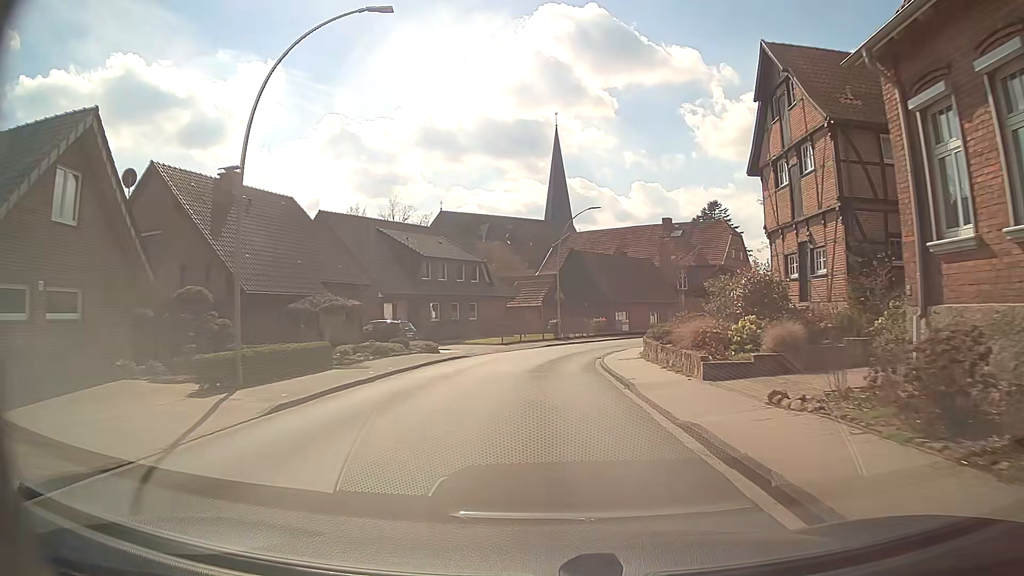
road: secondary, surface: asphalt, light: Day
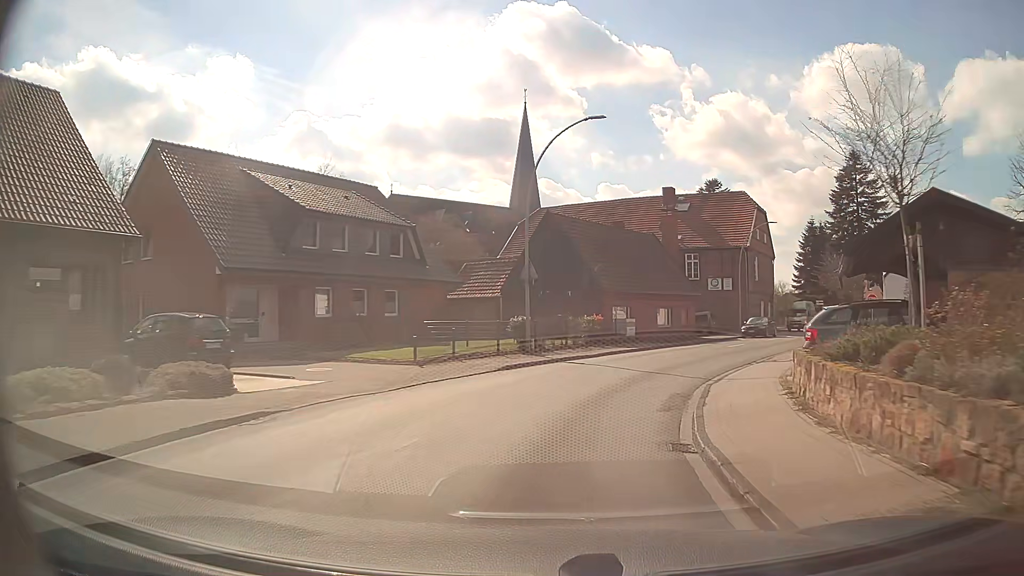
(+0.1, +19.4) m; +3°
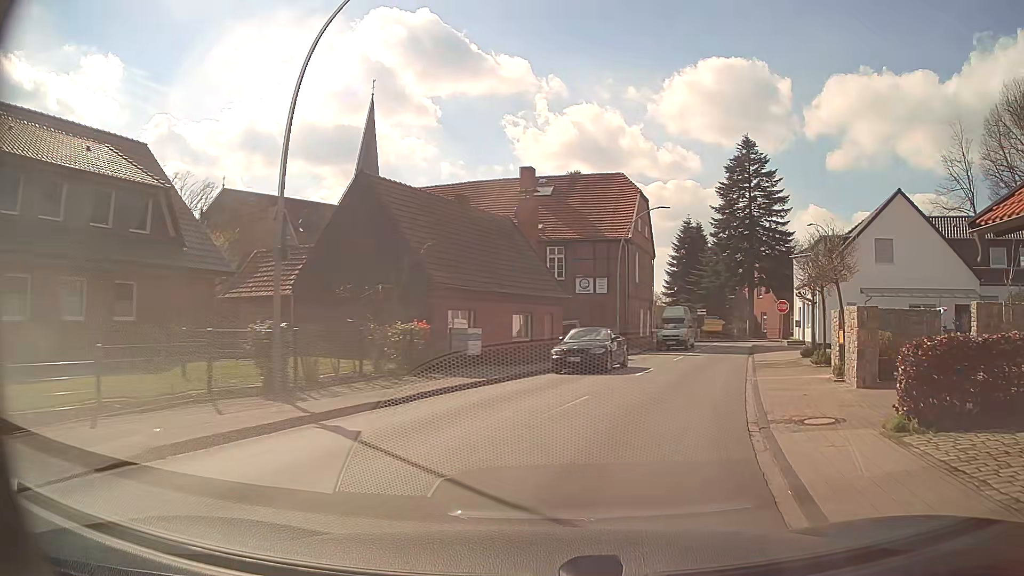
(+1.1, +12.0) m; +12°
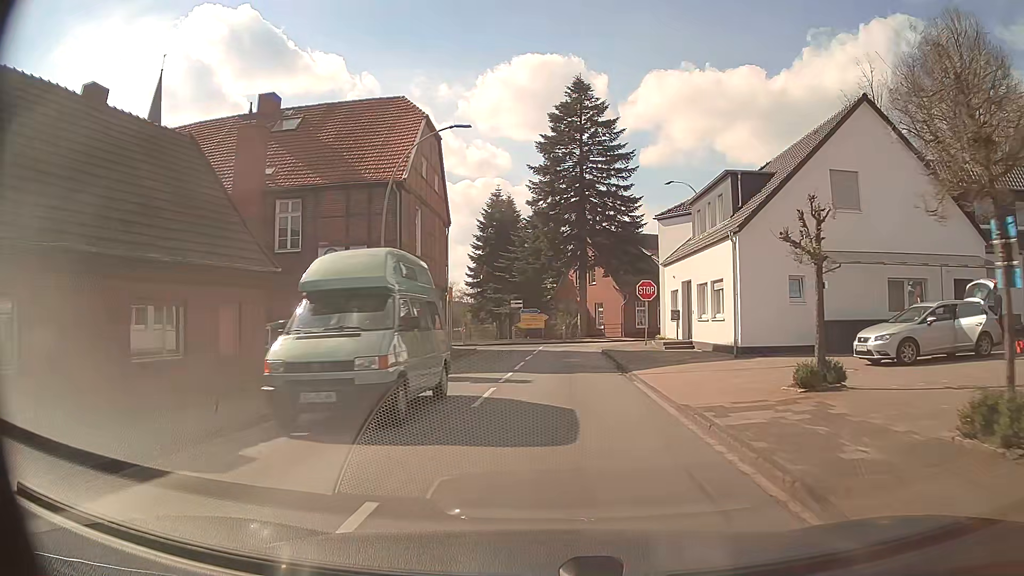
(+3.2, +16.3) m; +18°
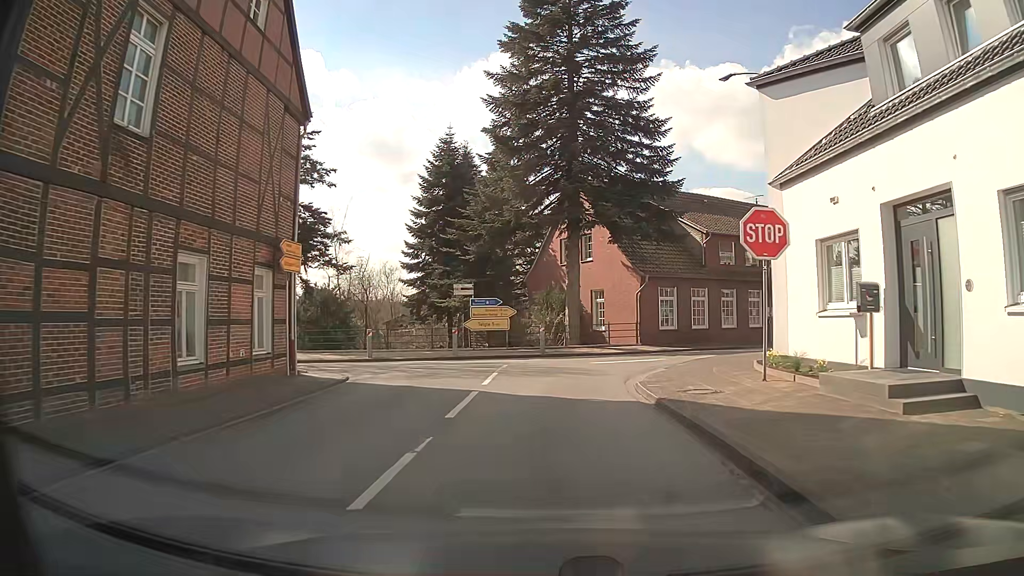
(+0.3, +19.8) m; +1°
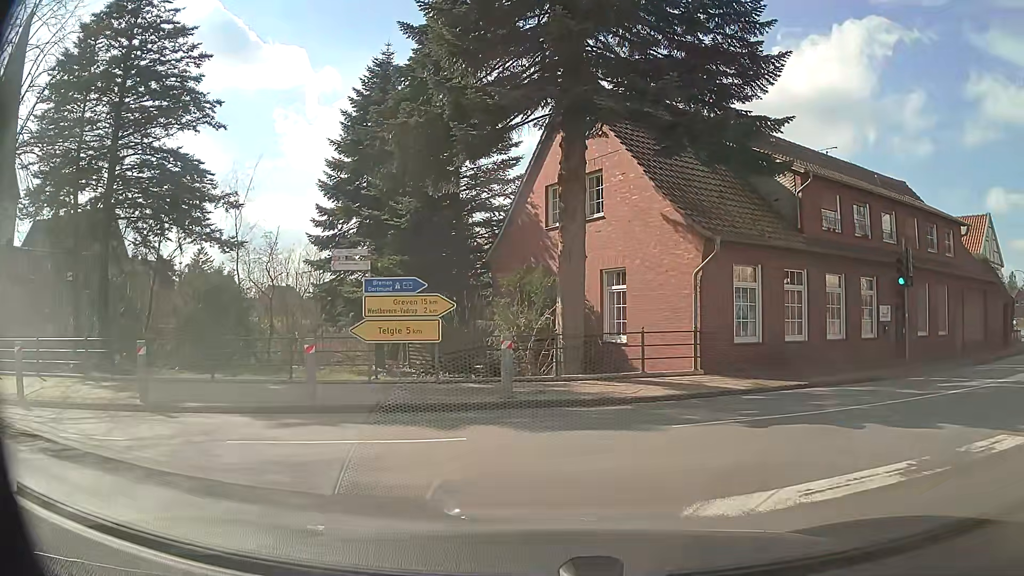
(+0.4, +14.8) m; +2°
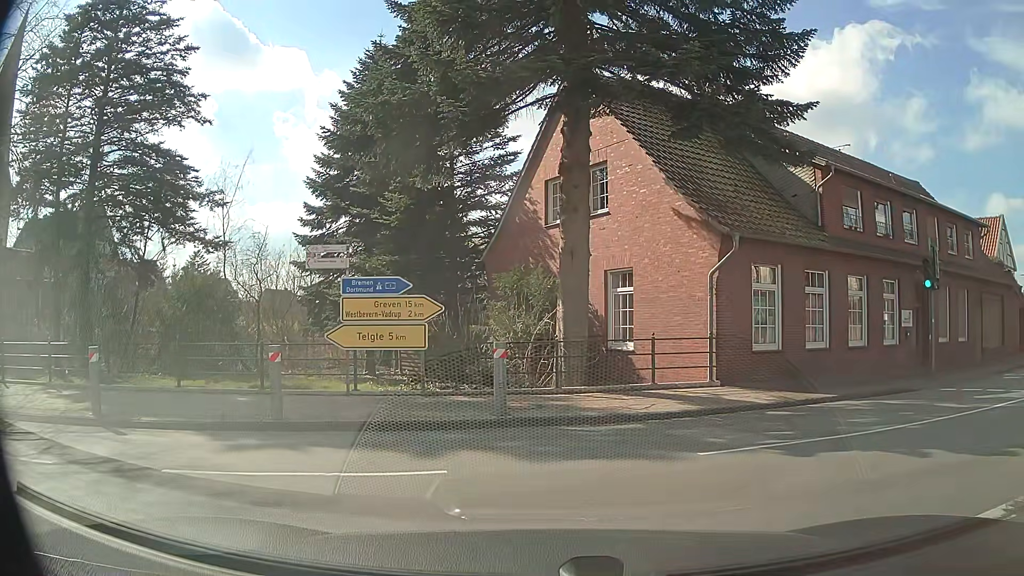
(0.0, +1.4) m; 0°
